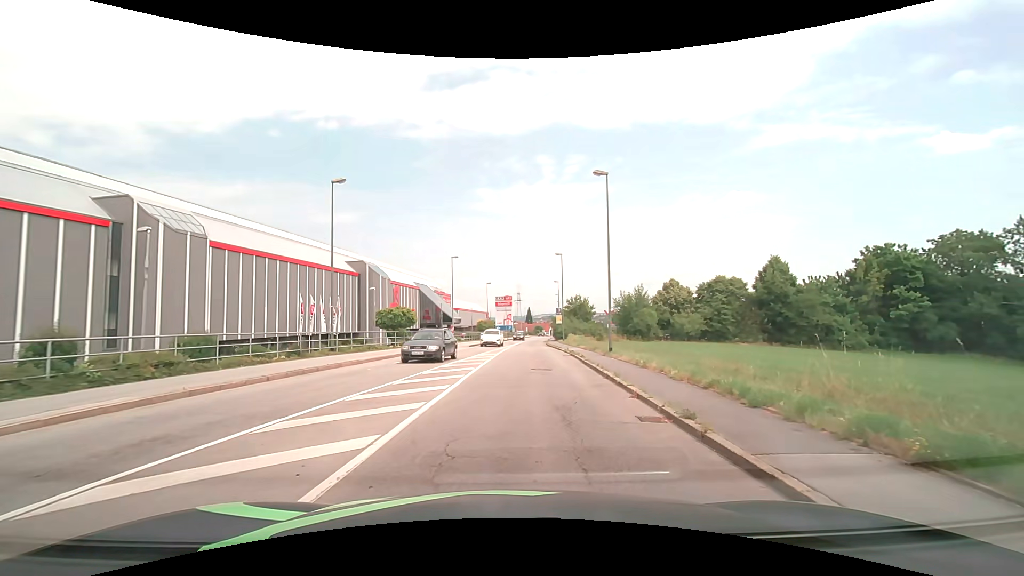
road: tertiary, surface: asphalt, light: Day
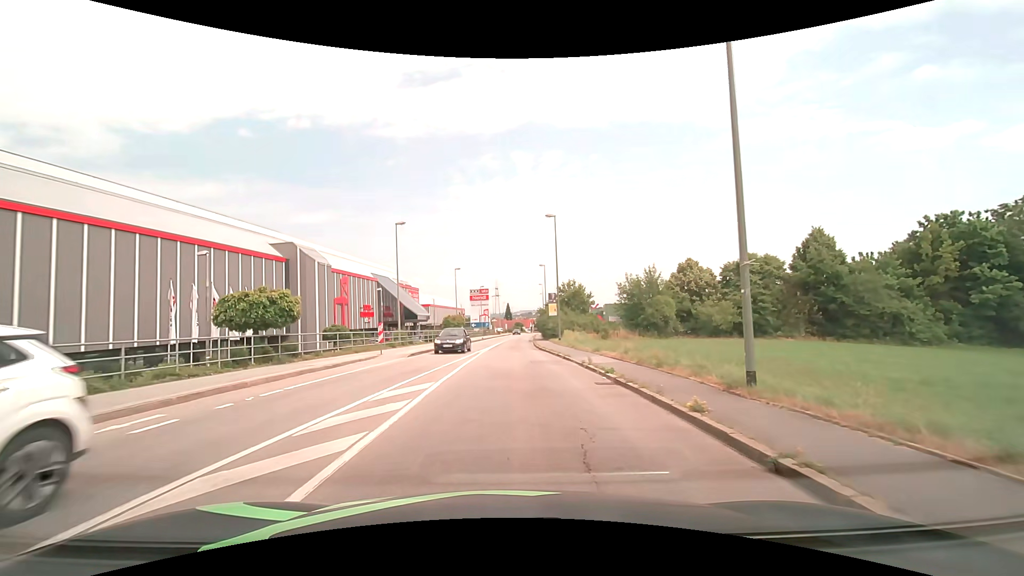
(+0.4, +17.9) m; +3°
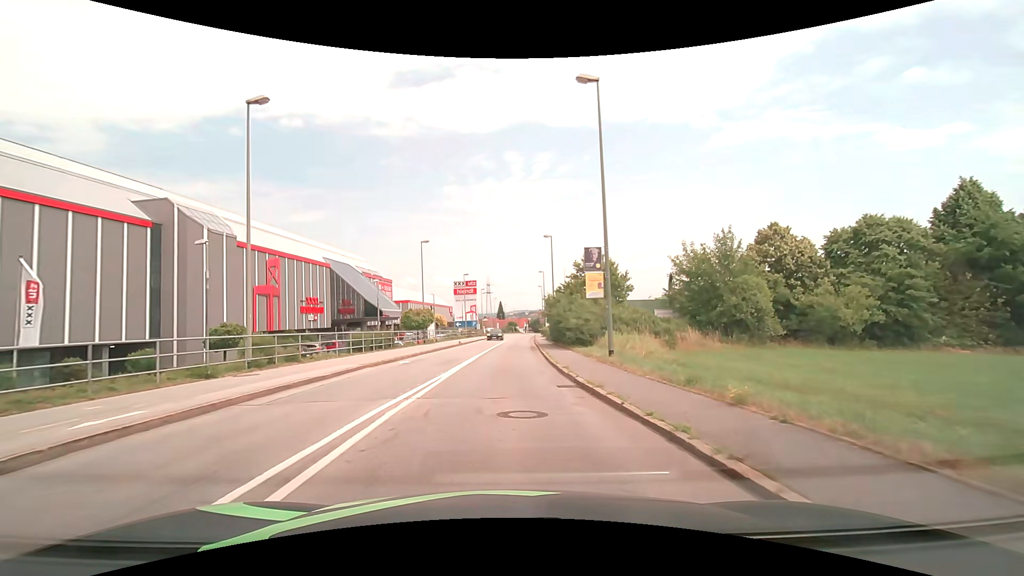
(0.0, +22.1) m; 0°
(0, +10) (0, +20) (0, +30) (0, +40) (+1, +50) (+1, +60) (+2, +70) (+2, +80) (+3, +90) (+4, +100) m
